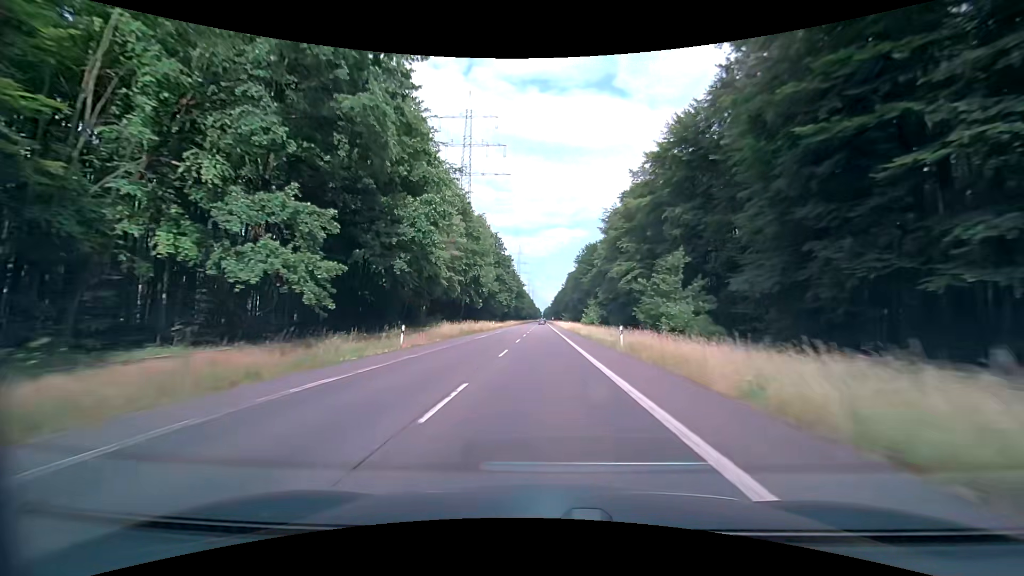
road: secondary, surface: asphalt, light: Day
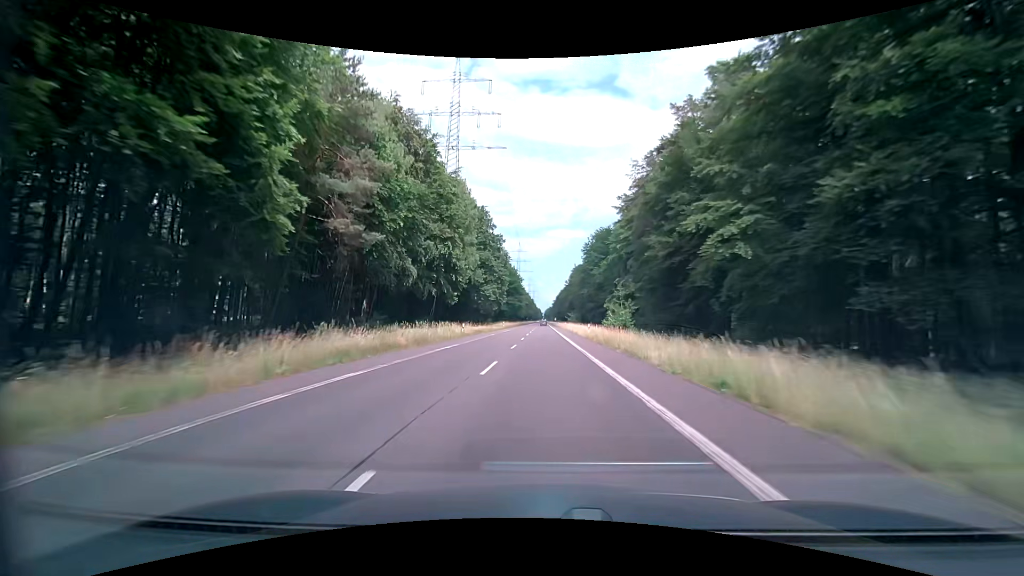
(0.0, +29.9) m; +1°
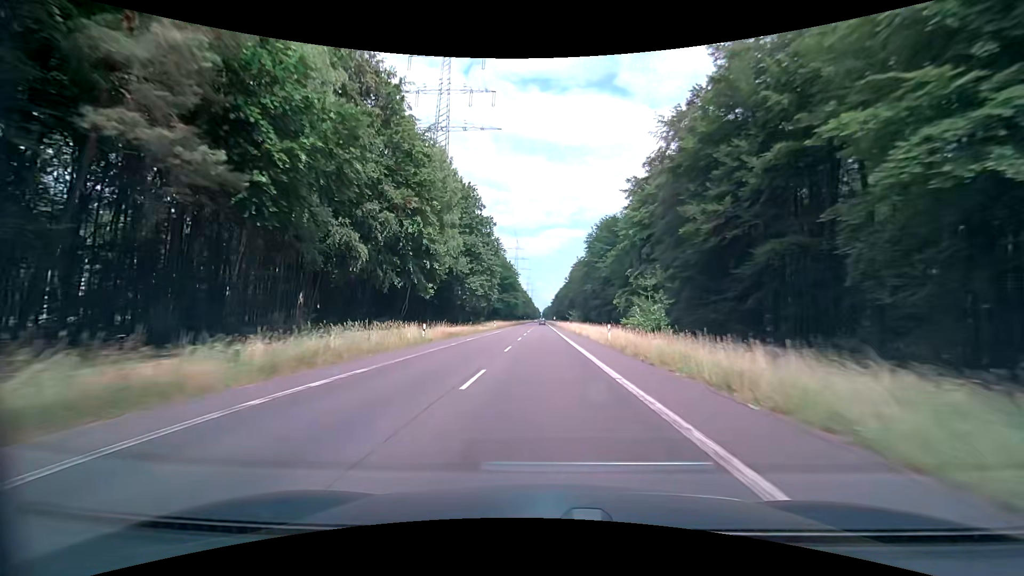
(-0.2, +14.9) m; -1°
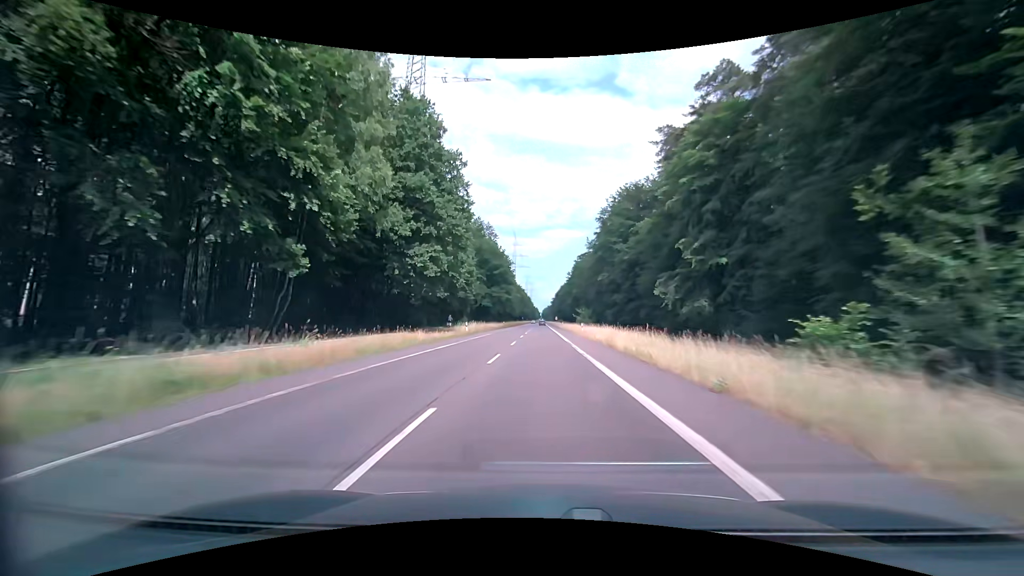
(+0.1, +29.9) m; 0°
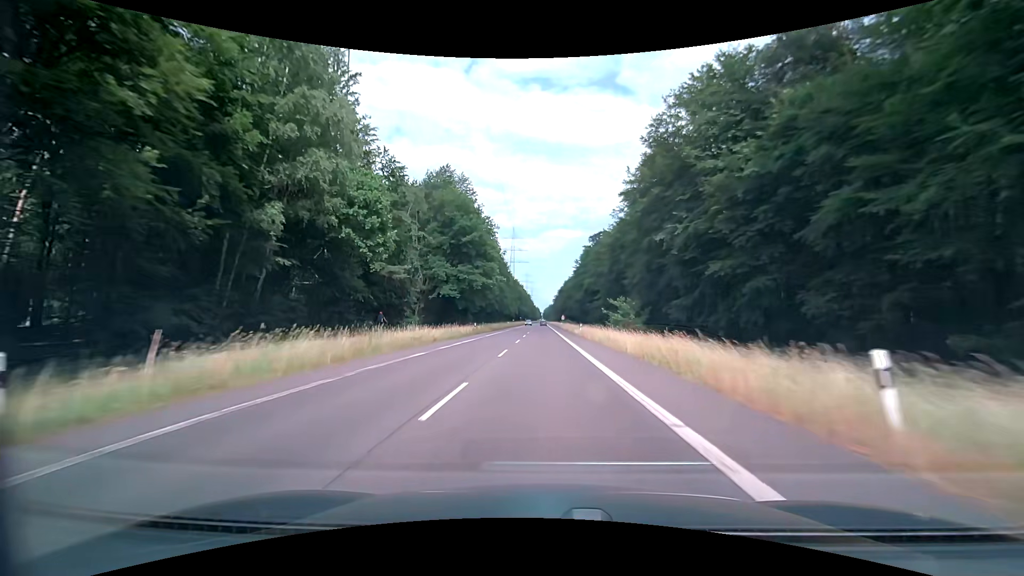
(-0.1, +44.7) m; 0°
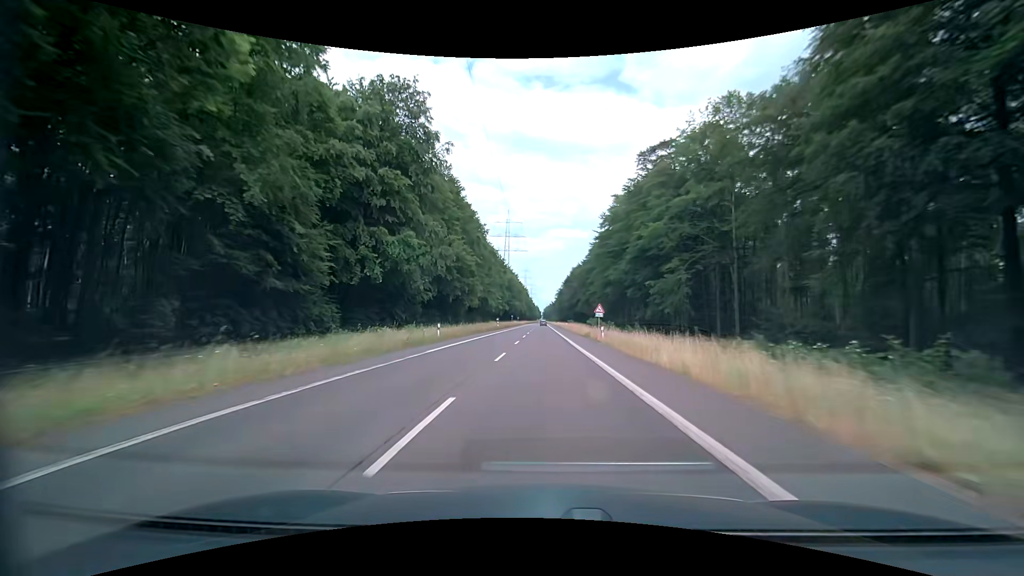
(0.0, +74.2) m; +1°
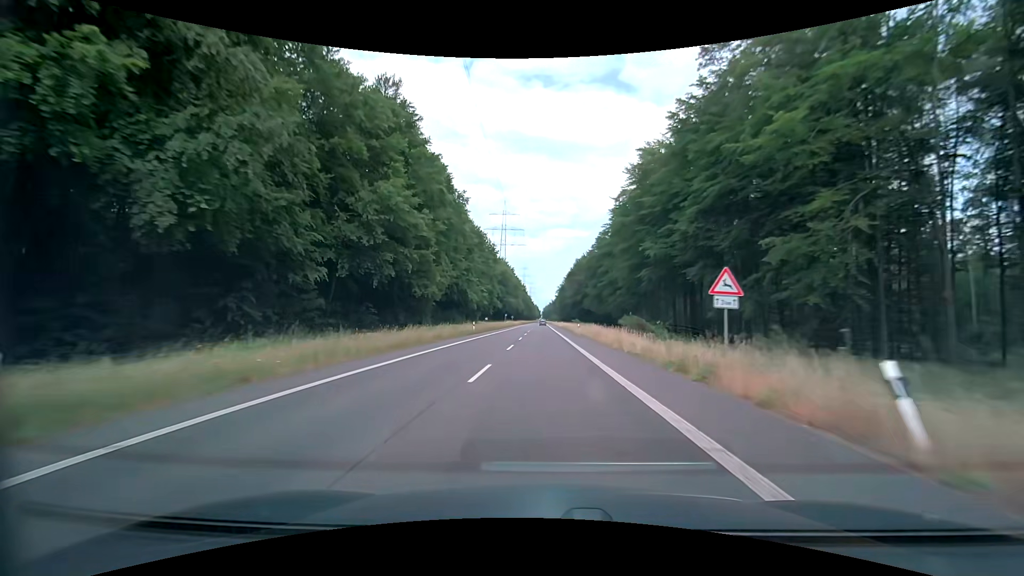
(-0.3, +29.6) m; 0°
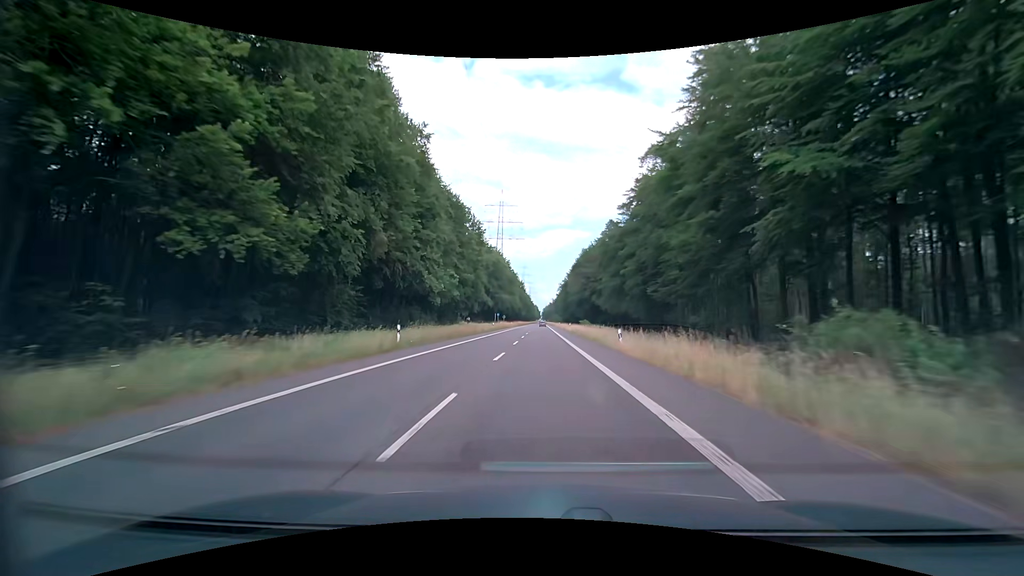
(-0.1, +29.6) m; 0°
(0, +10) (0, +20) (0, +30) (0, +40) (0, +50) (0, +60) (0, +70) (0, +80) (0, +90) (0, +100) m
